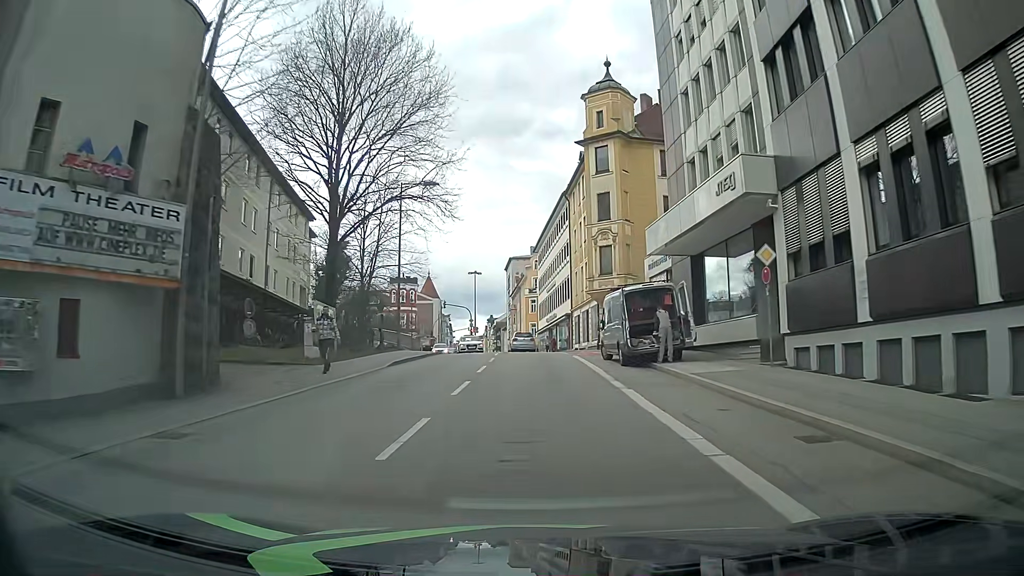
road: tertiary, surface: asphalt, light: Day
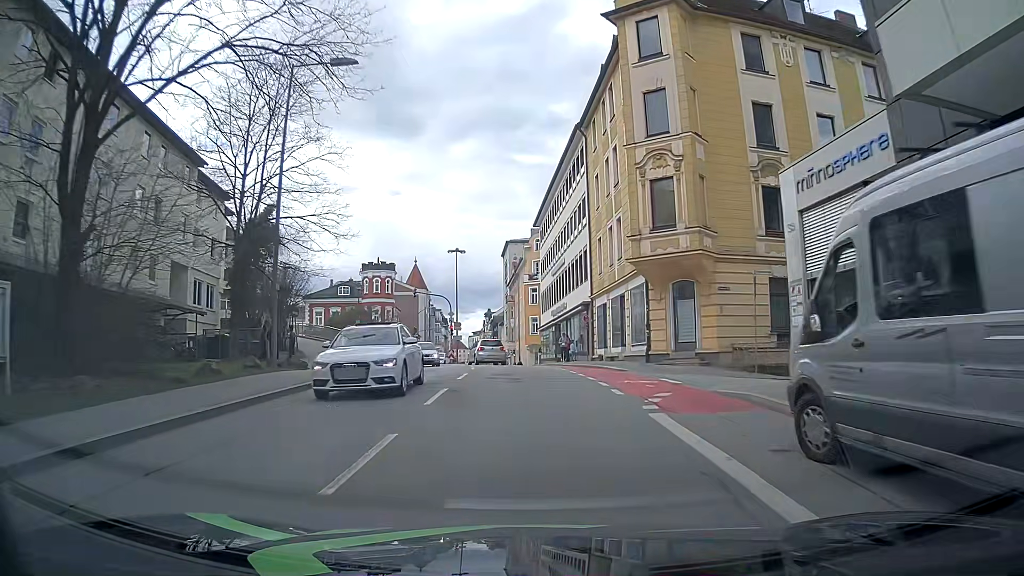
(-0.3, +19.3) m; -1°
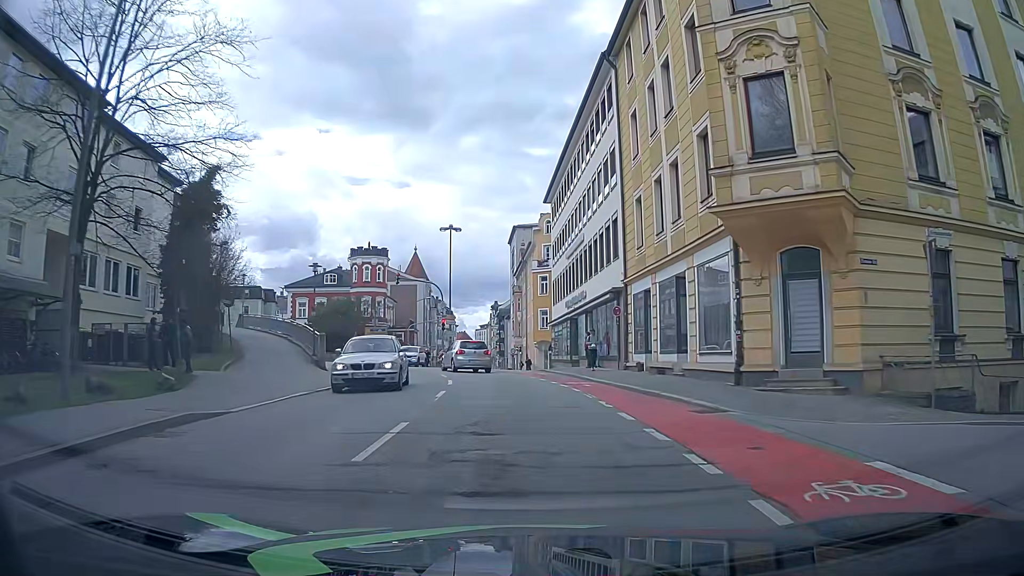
(-0.3, +10.3) m; -1°
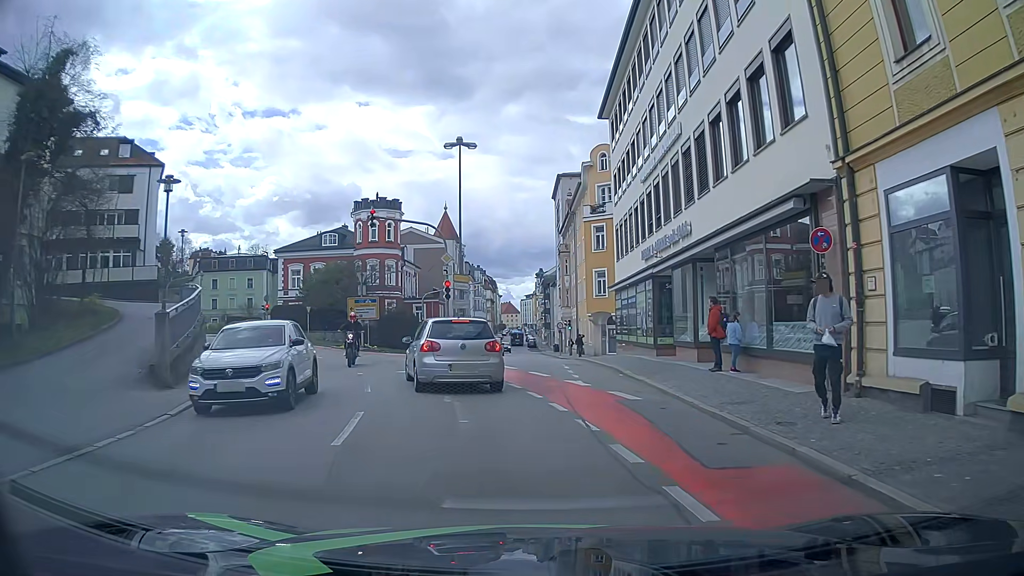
(-0.7, +17.0) m; -4°
